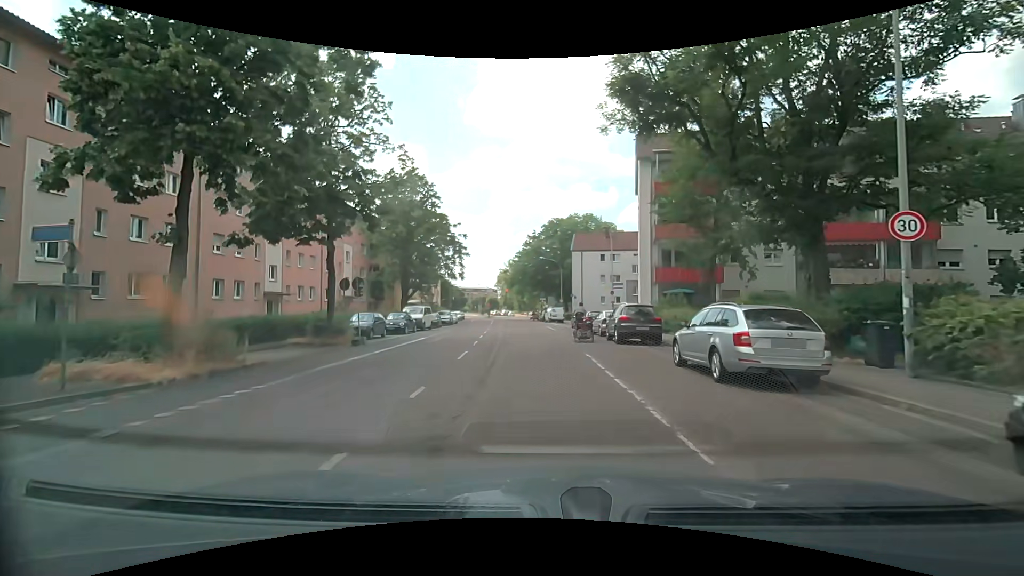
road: residential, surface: asphalt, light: Day
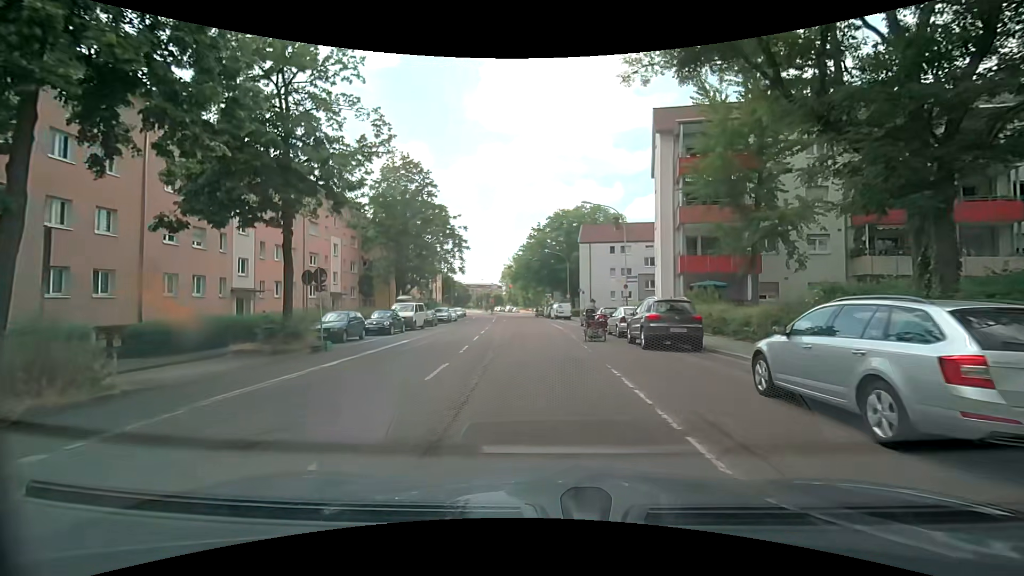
(+0.1, +4.3) m; 0°
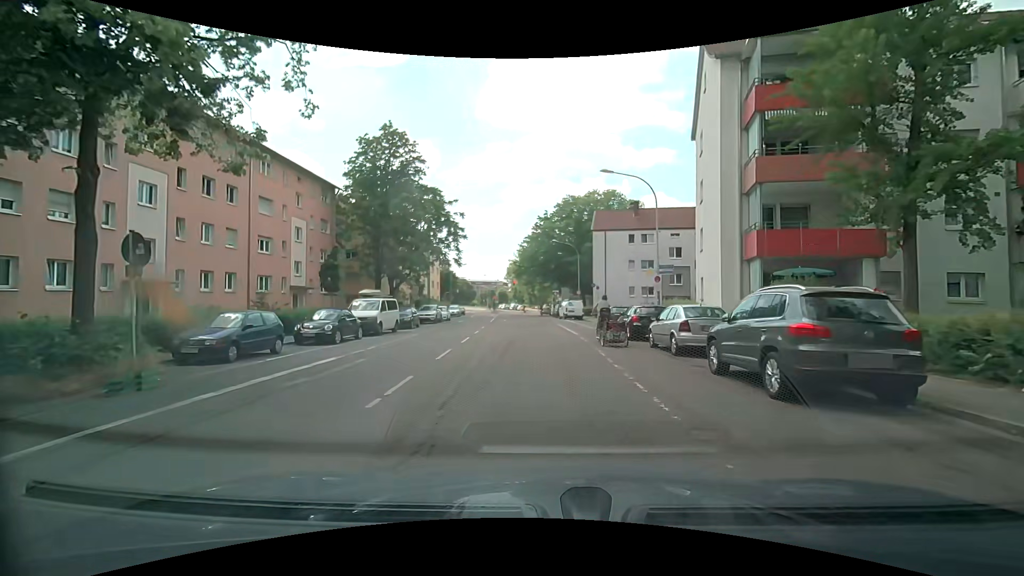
(+0.1, +8.5) m; -2°
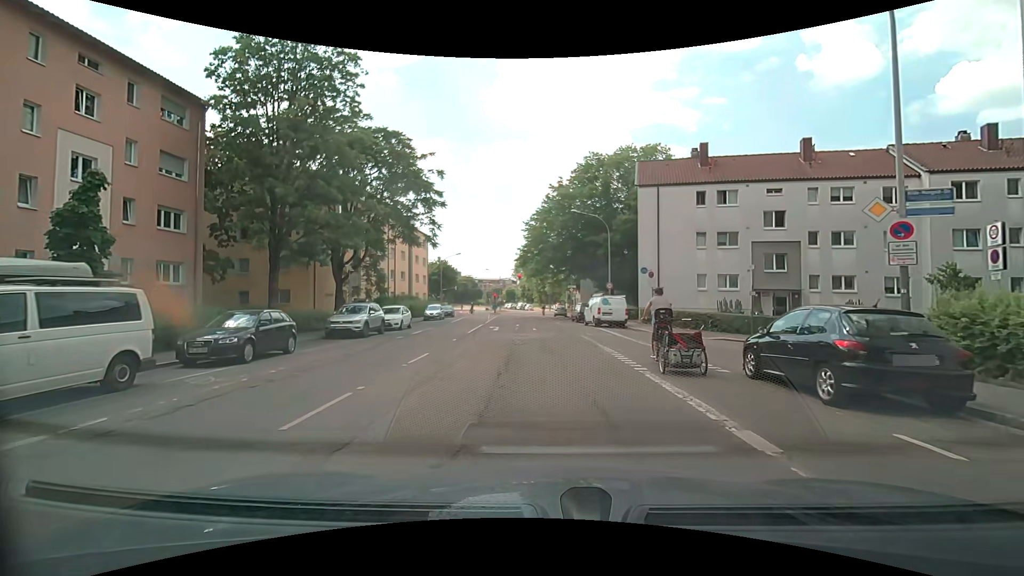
(+0.3, +19.4) m; +1°
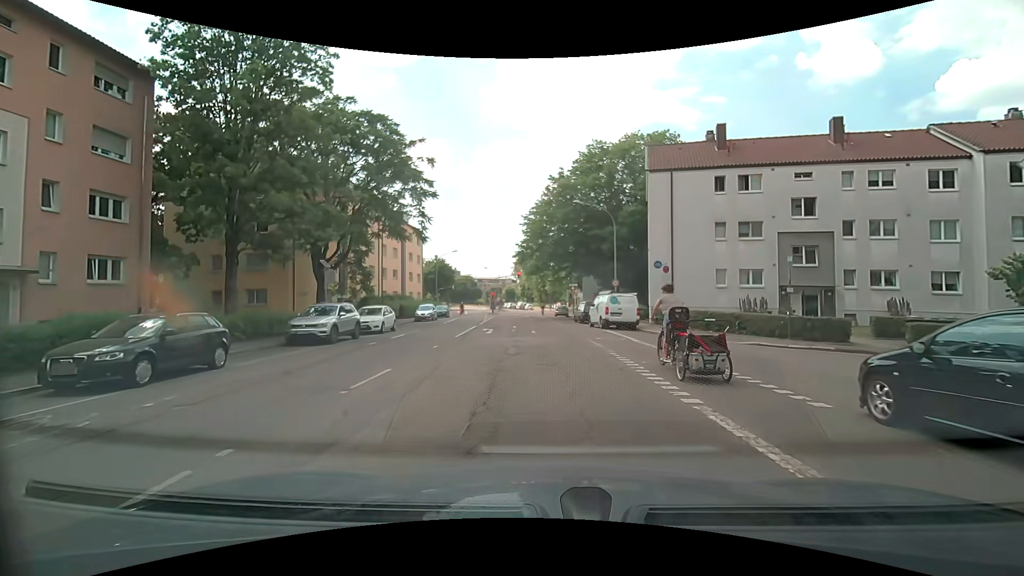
(0.0, +3.6) m; 0°
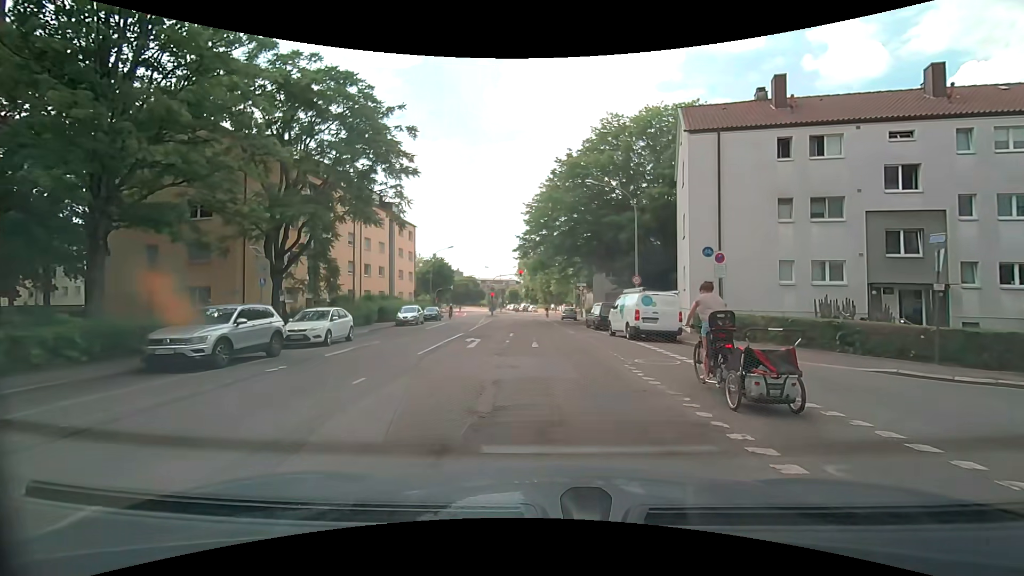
(-0.1, +7.3) m; -1°
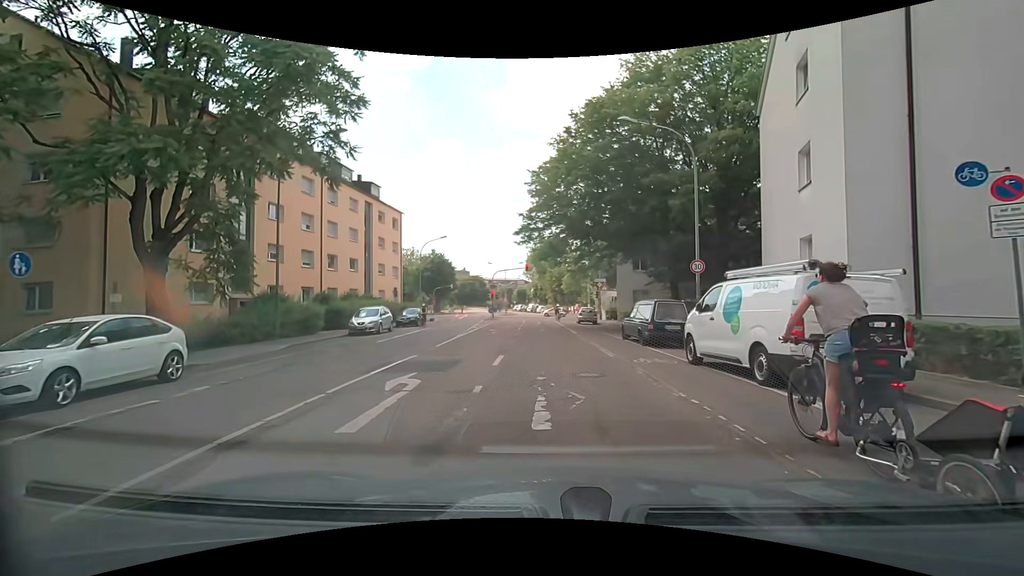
(-0.1, +11.1) m; -1°
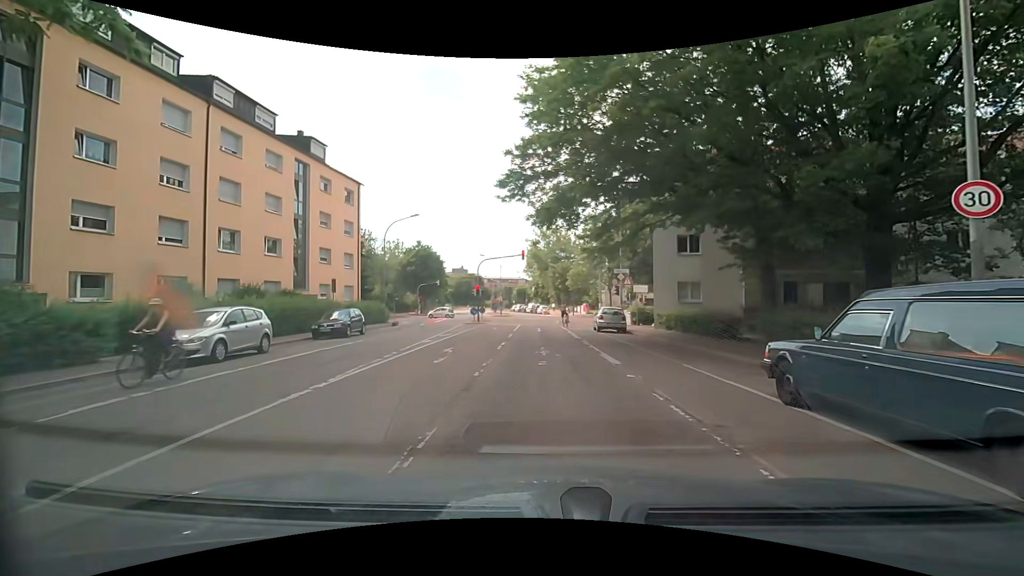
(0.0, +13.9) m; +2°
